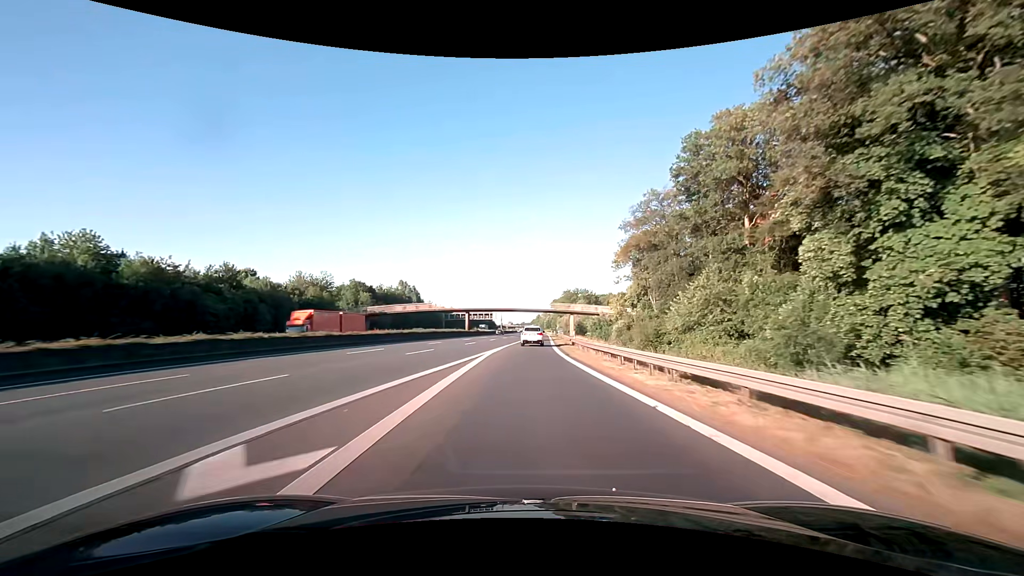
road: motorway_link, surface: asphalt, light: Day
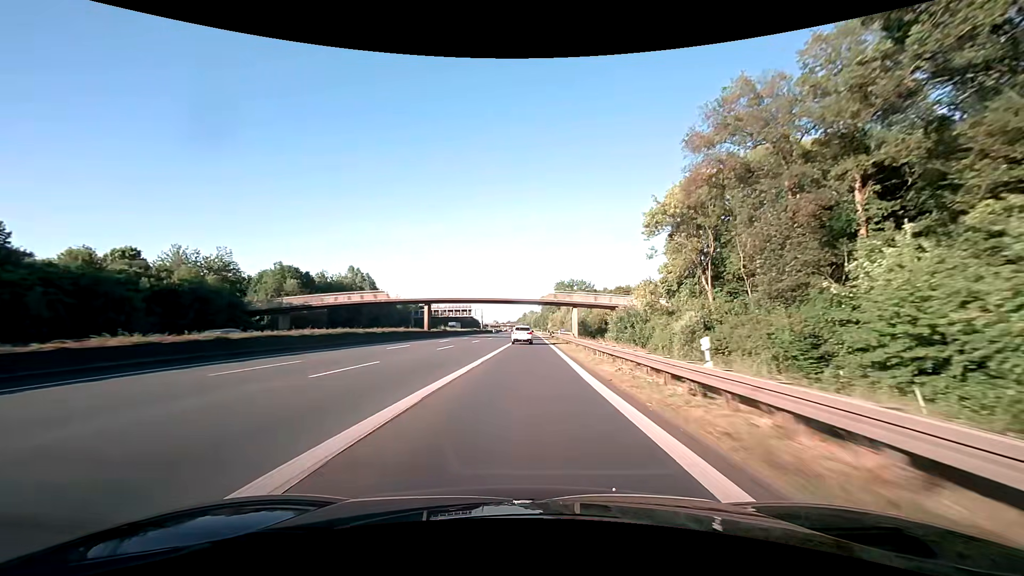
(+0.4, +30.6) m; +2°
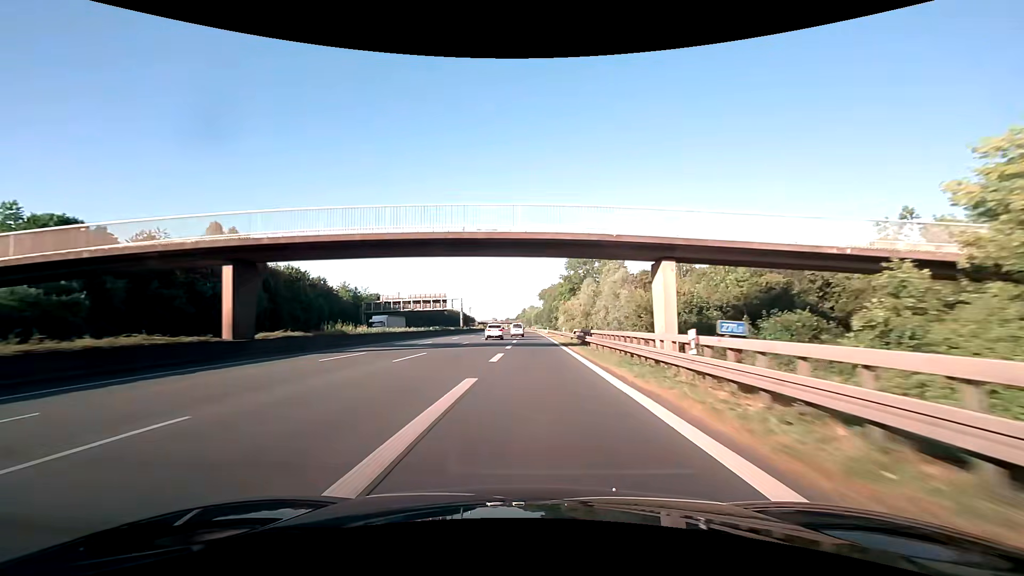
(+0.4, +48.3) m; 0°
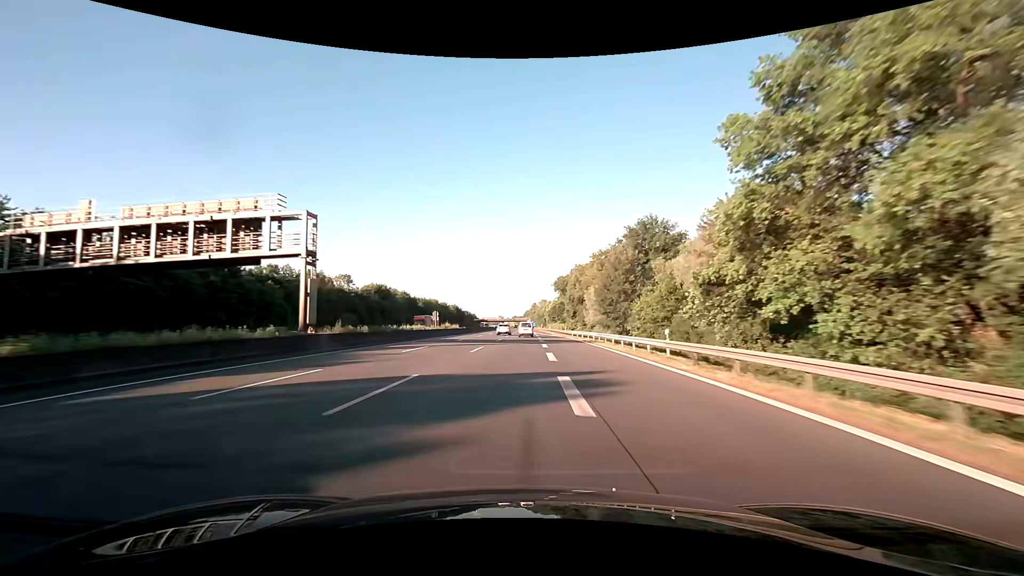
(-1.5, +84.1) m; -1°
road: motorway
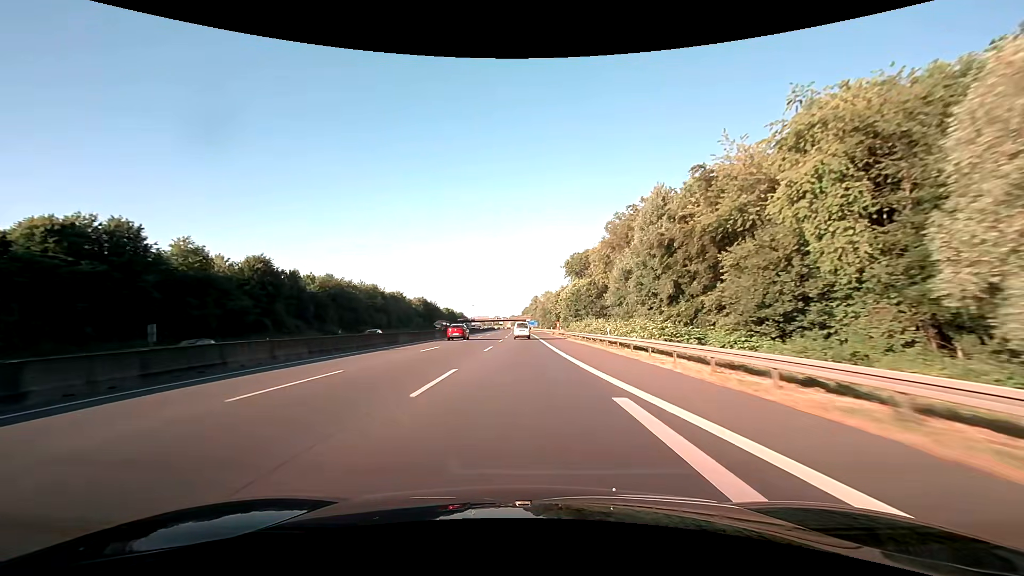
(+0.2, +88.3) m; 0°
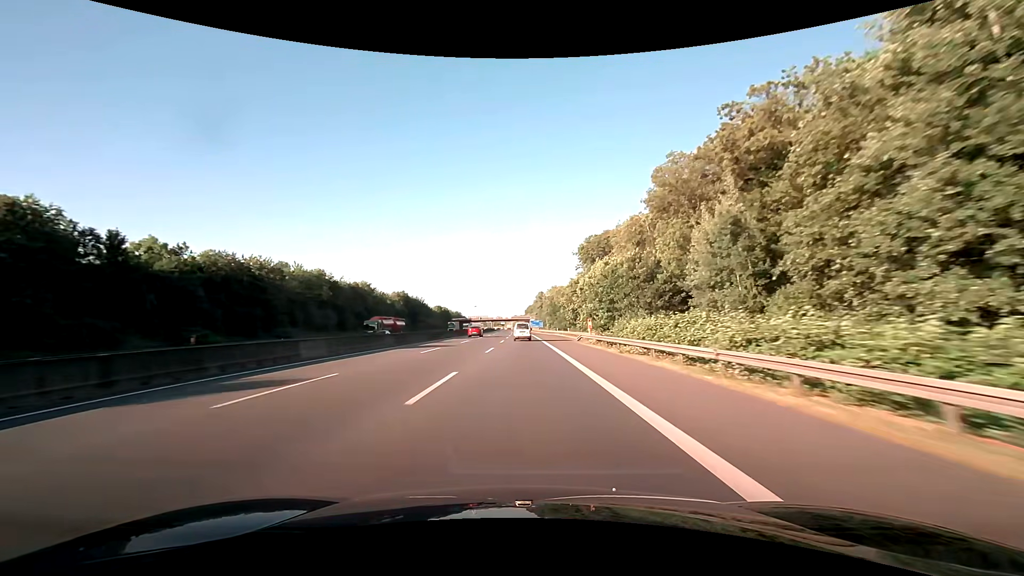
(-0.1, +37.0) m; 0°
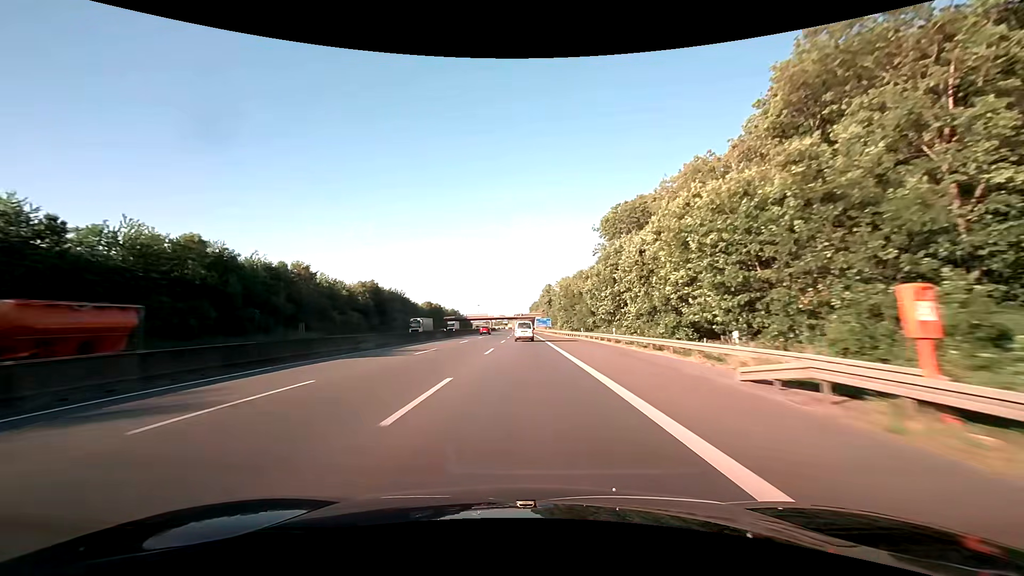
(-0.1, +38.0) m; 0°
